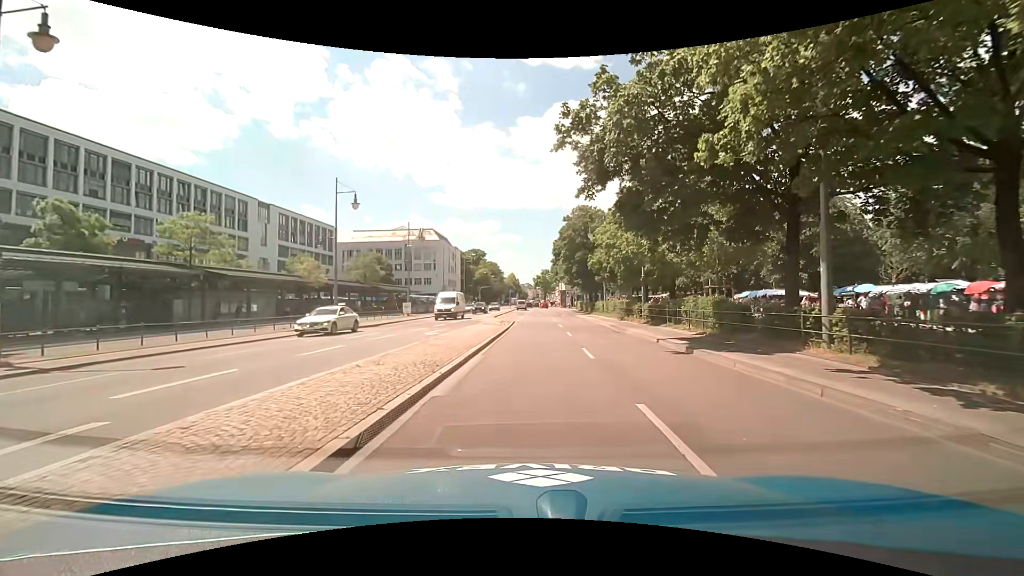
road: secondary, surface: asphalt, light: Day
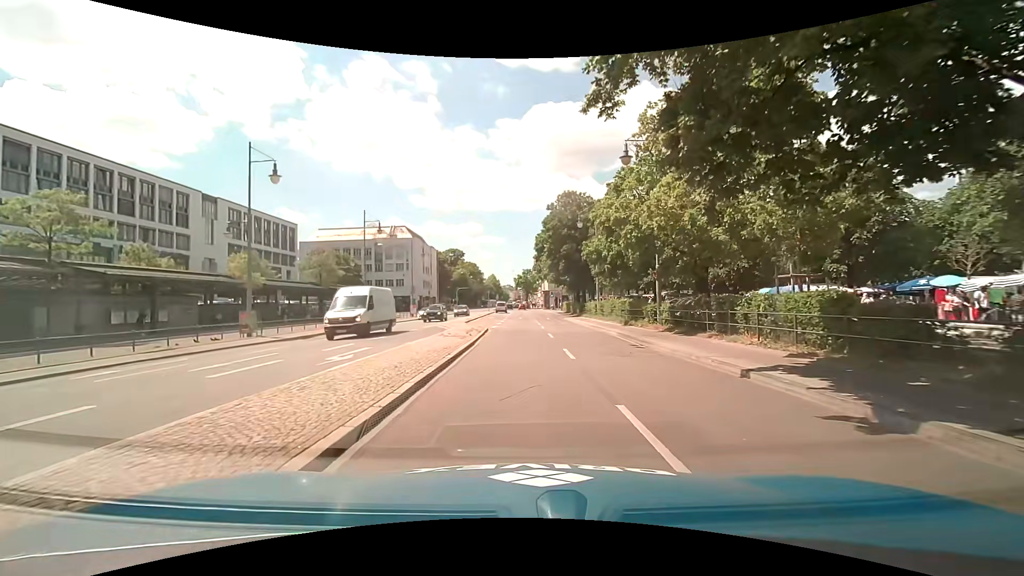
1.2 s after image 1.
(+0.3, +9.0) m; +3°
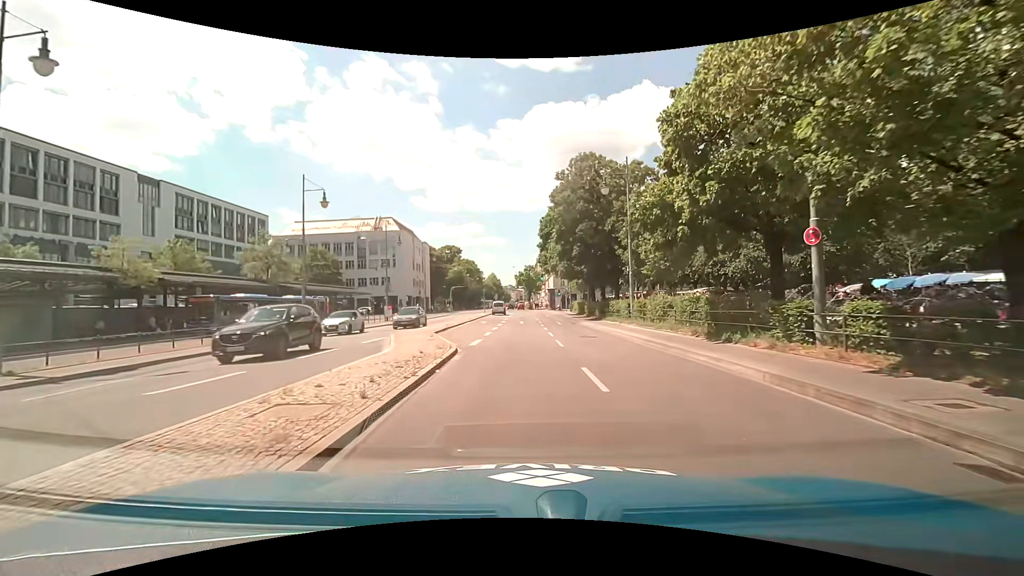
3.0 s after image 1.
(-0.1, +13.9) m; -1°
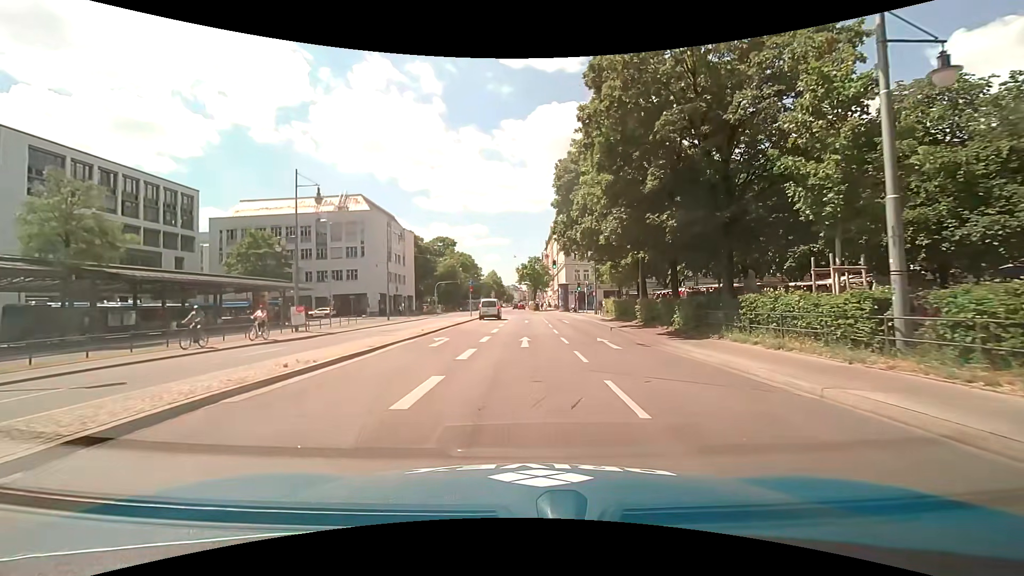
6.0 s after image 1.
(-0.1, +23.0) m; 0°
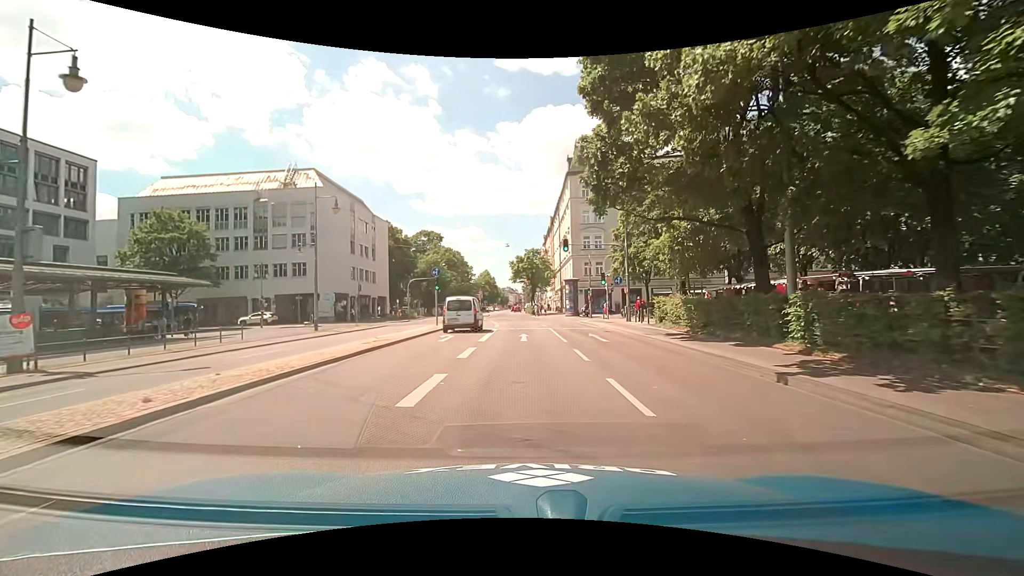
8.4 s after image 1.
(0.0, +18.0) m; +1°
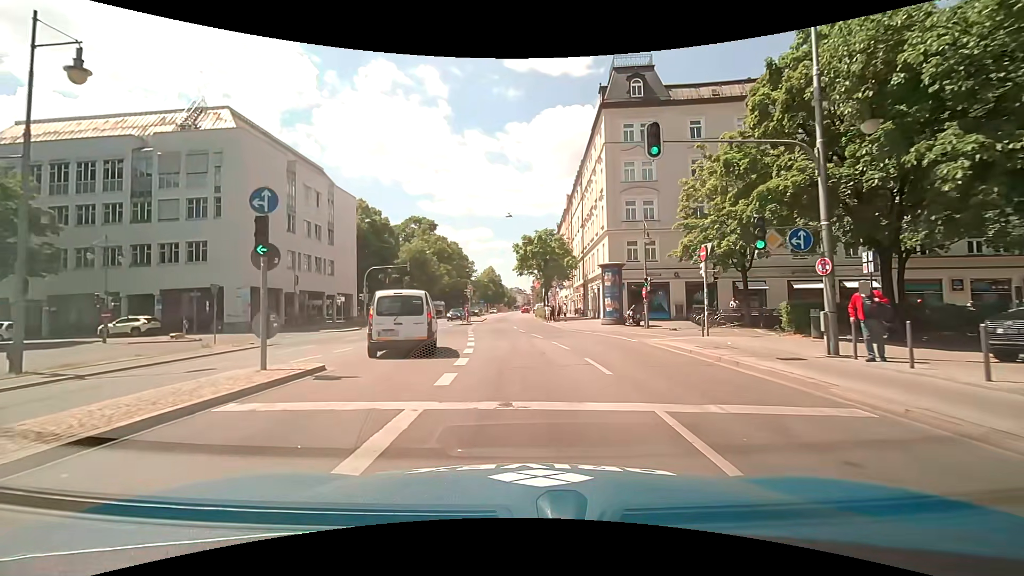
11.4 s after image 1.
(-0.1, +22.2) m; -1°
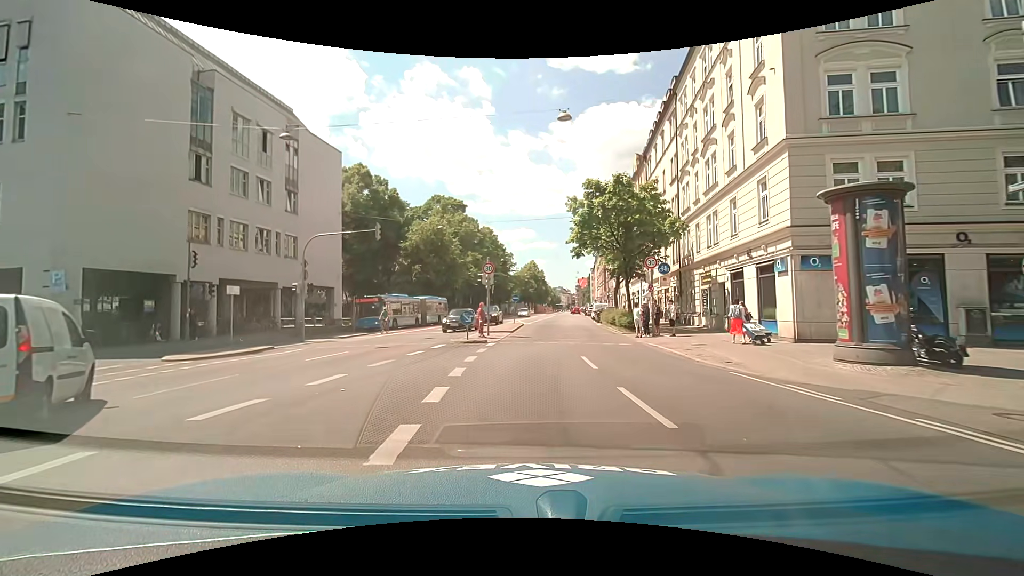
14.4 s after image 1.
(-1.0, +22.3) m; -5°
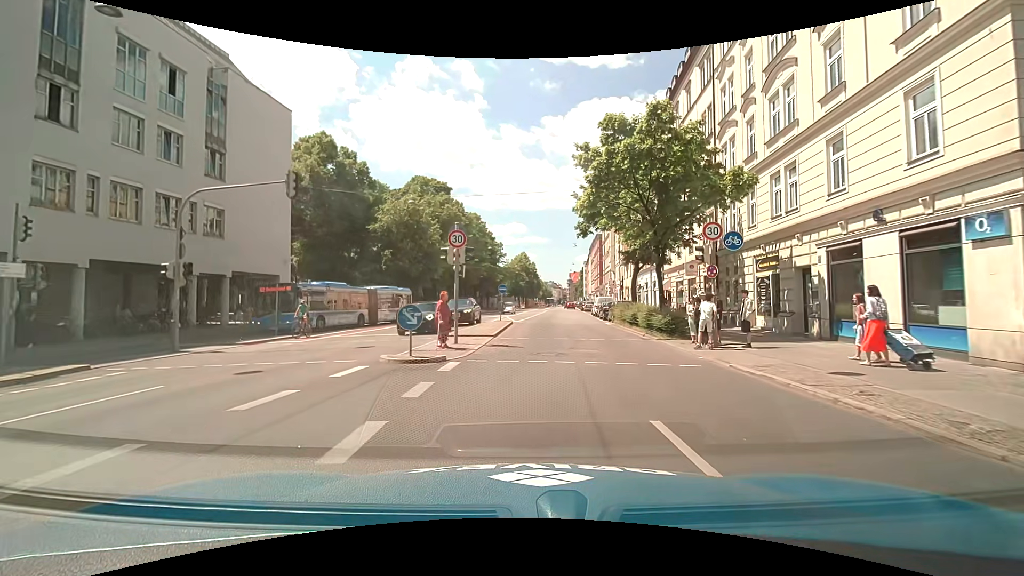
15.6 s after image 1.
(+0.1, +9.0) m; 0°
(0, +10) (+1, +20) (+3, +30) (+4, +40) (+5, +50) (+6, +60) (+7, +70) (+8, +80) (+9, +90) (+10, +99) m
